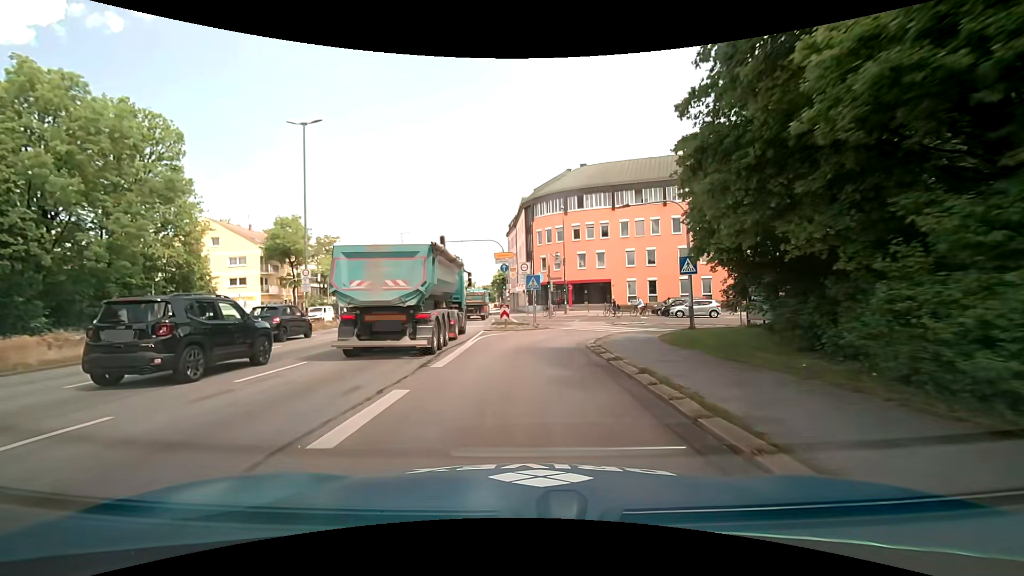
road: primary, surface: asphalt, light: Day
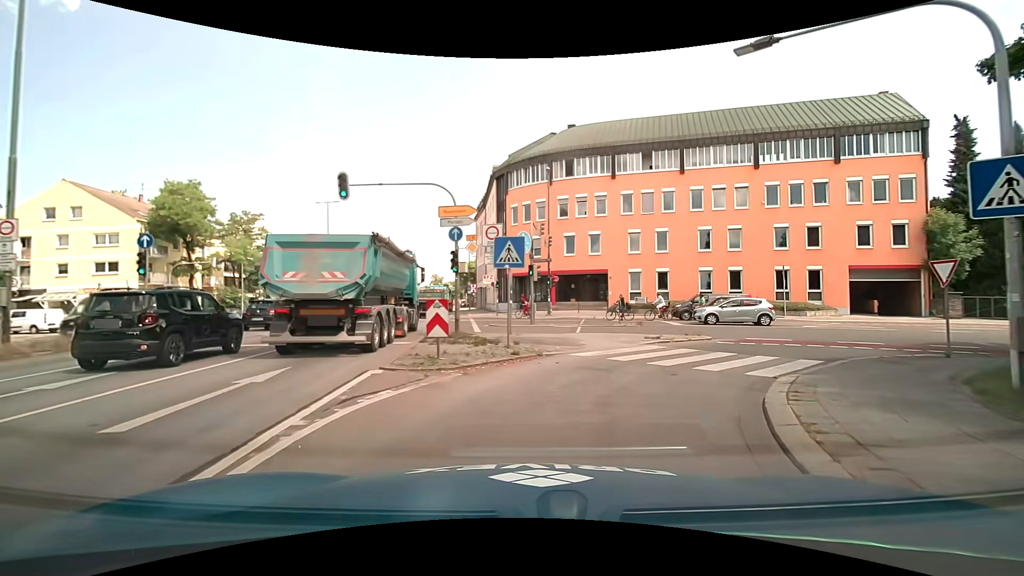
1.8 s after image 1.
(-0.1, +15.0) m; +2°
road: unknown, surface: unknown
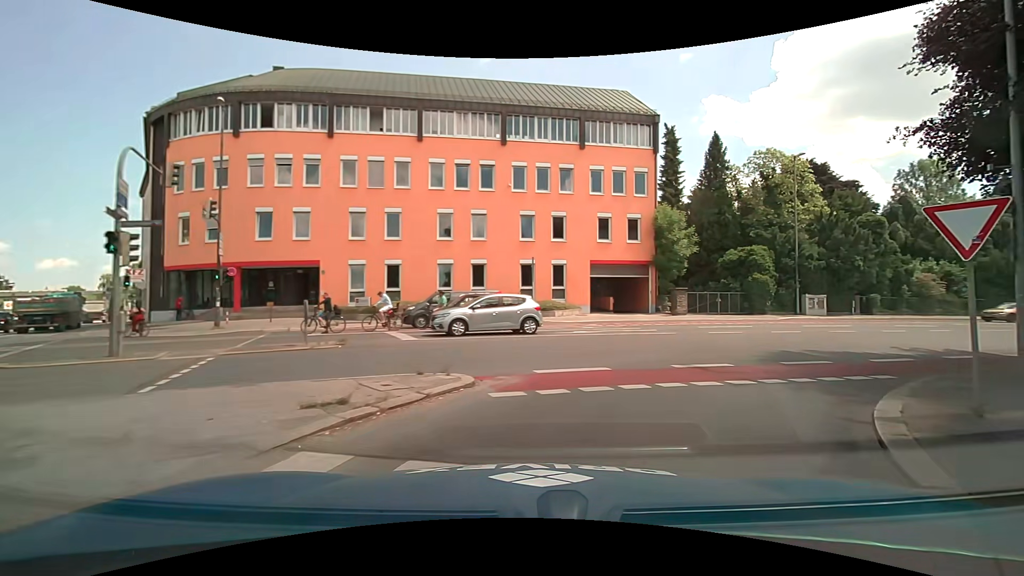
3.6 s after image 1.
(+2.5, +10.8) m; +29°
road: secondary_link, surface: asphalt
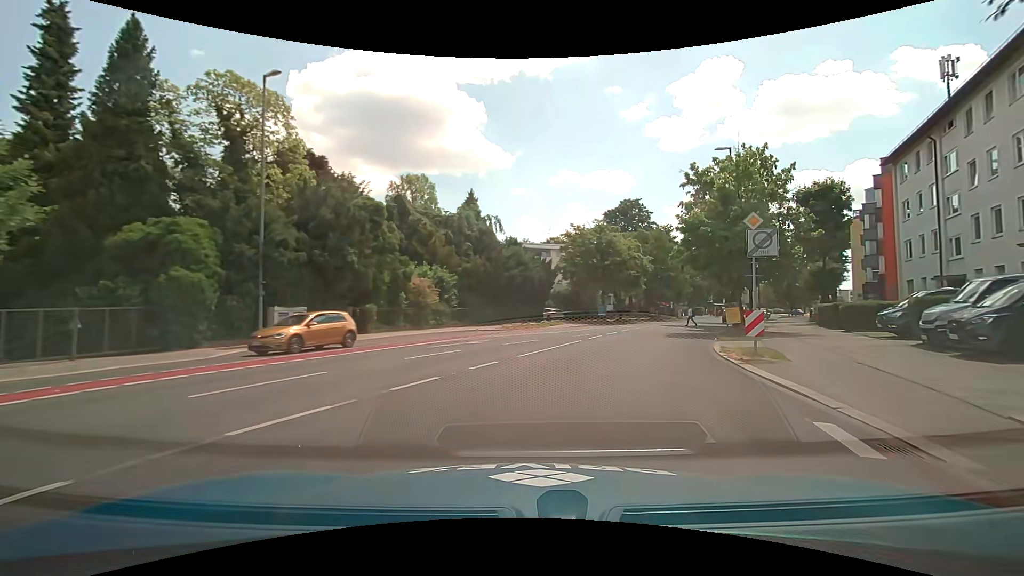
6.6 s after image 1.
(+9.6, +17.2) m; +52°
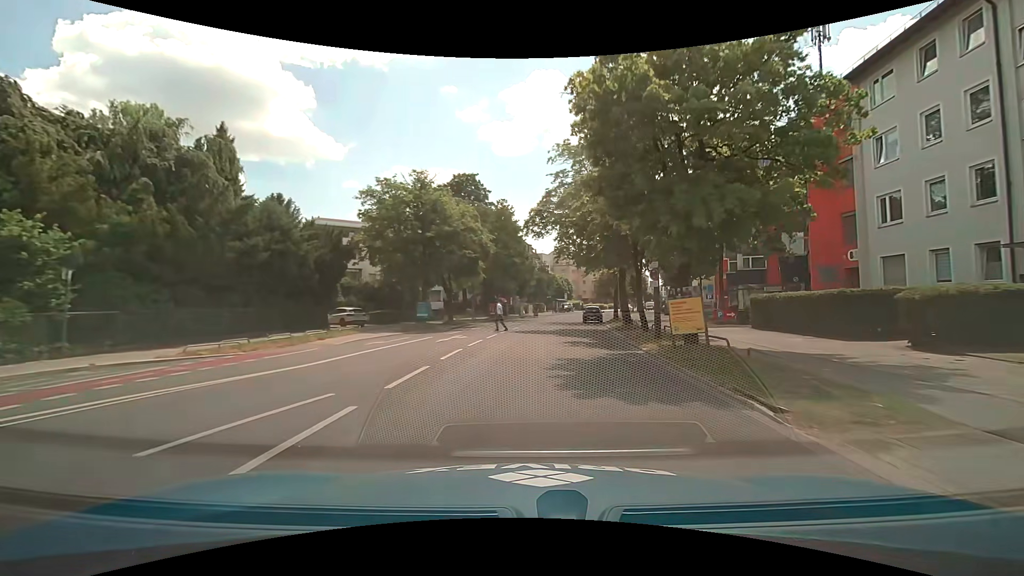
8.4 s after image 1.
(+3.5, +19.2) m; +19°
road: secondary
